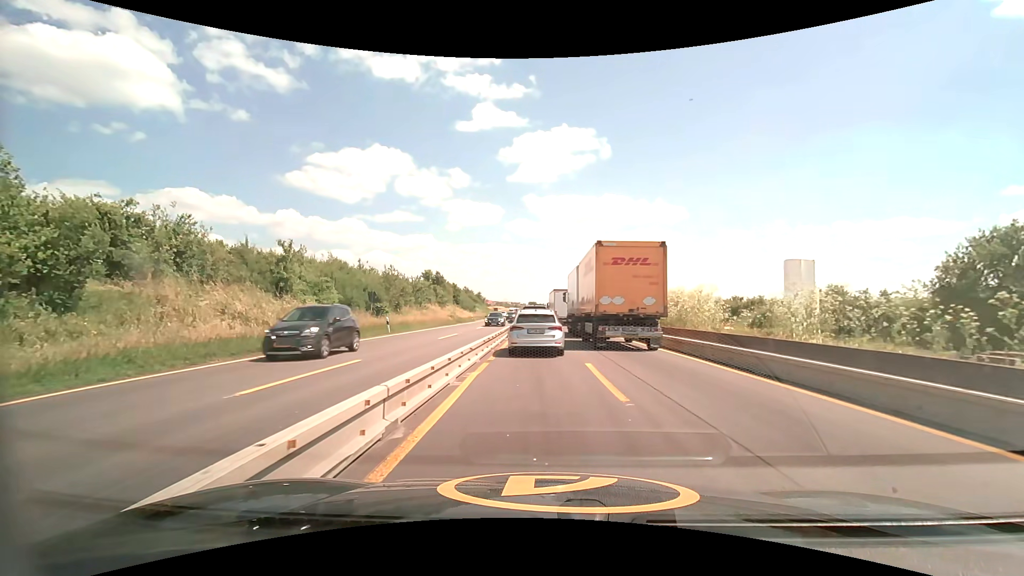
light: Day
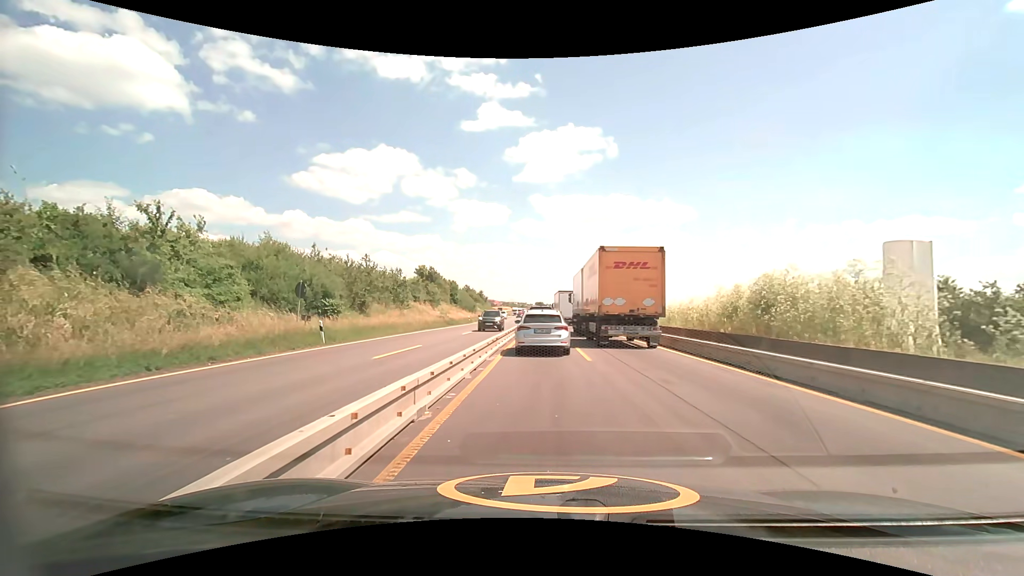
(-0.1, +11.2) m; -1°
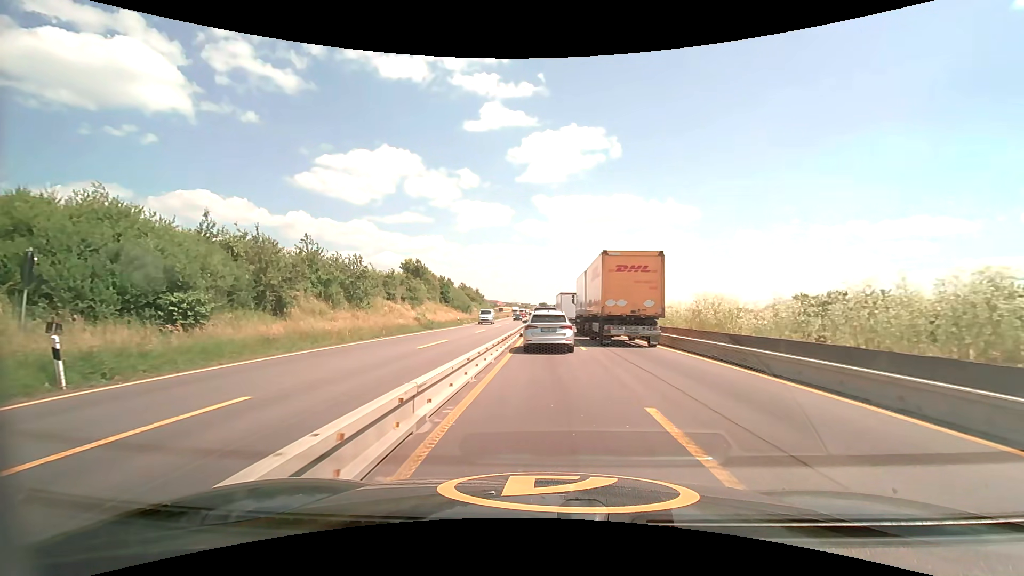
(0.0, +12.7) m; 0°
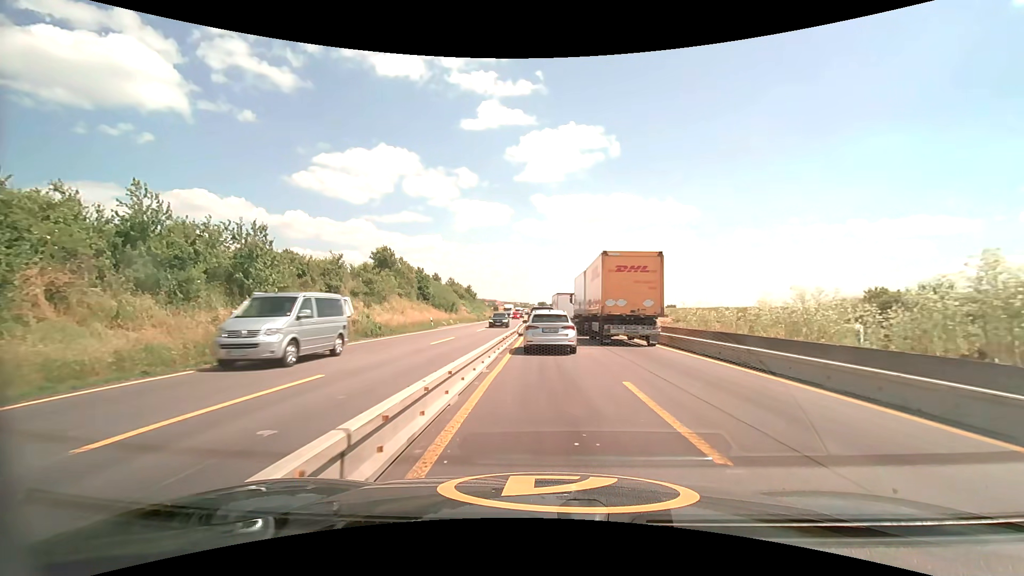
(0.0, +14.5) m; 0°
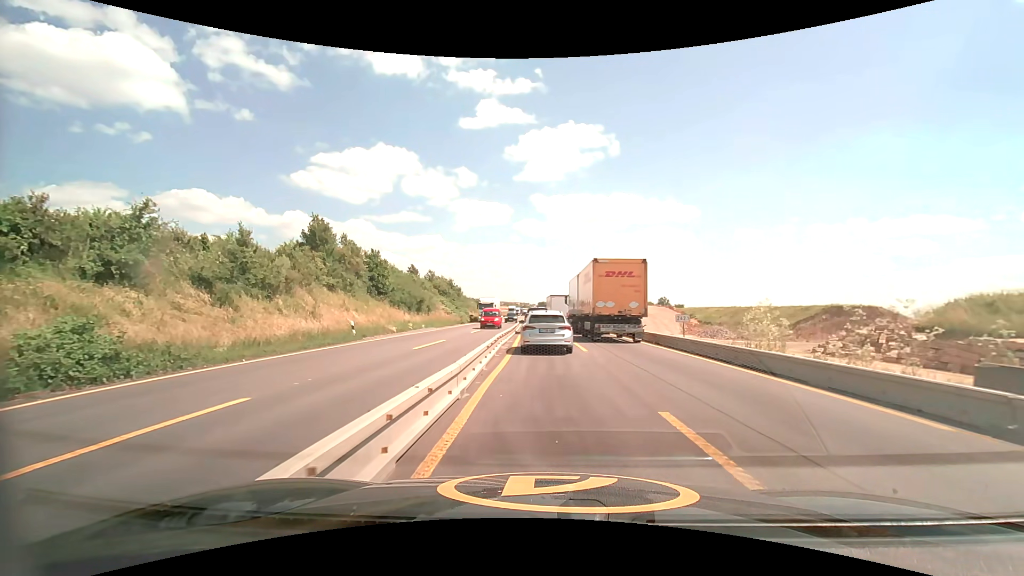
(0.0, +19.5) m; 0°
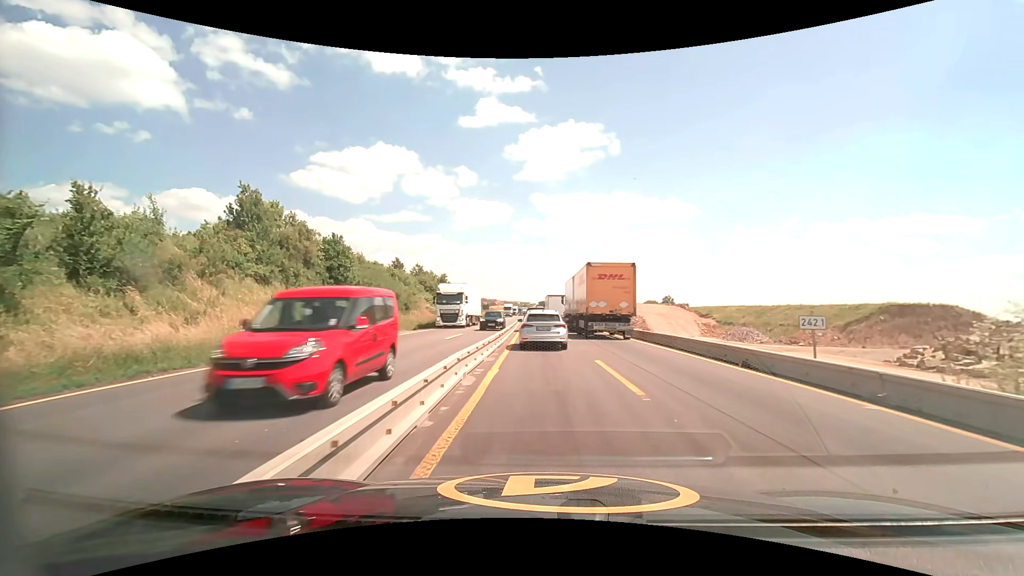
(0.0, +10.0) m; 0°
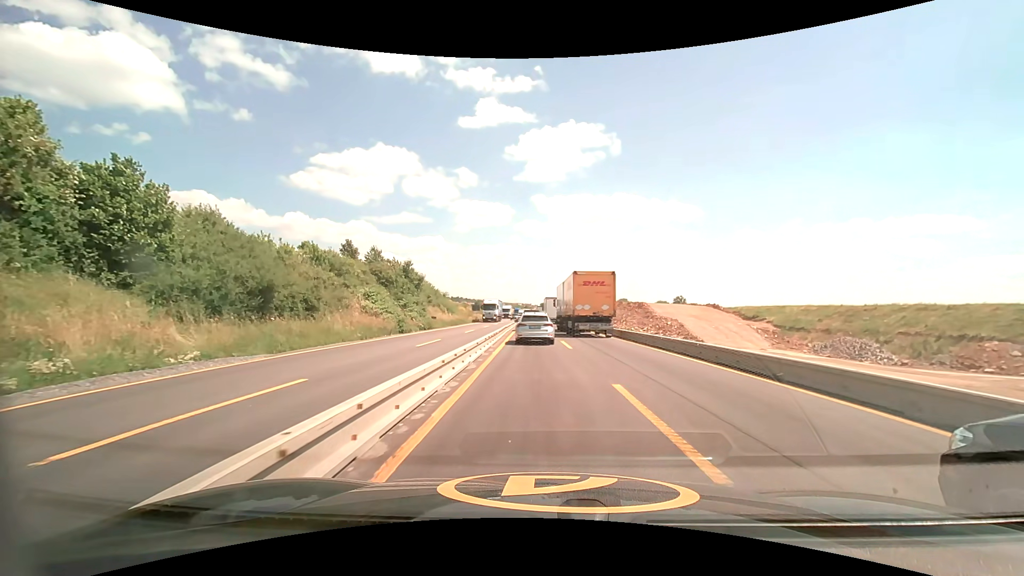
(0.0, +21.4) m; 0°
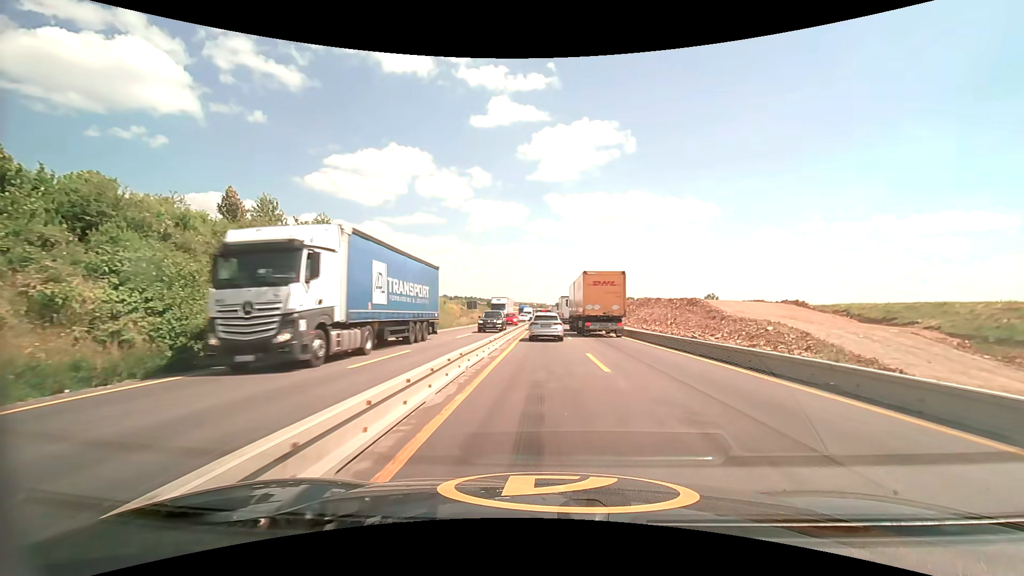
(-0.4, +25.5) m; -2°
(0, +10) (0, +20) (0, +30) (0, +40) (0, +50) (0, +60) (0, +70) (+1, +80) (+1, +90) (+1, +100) m
